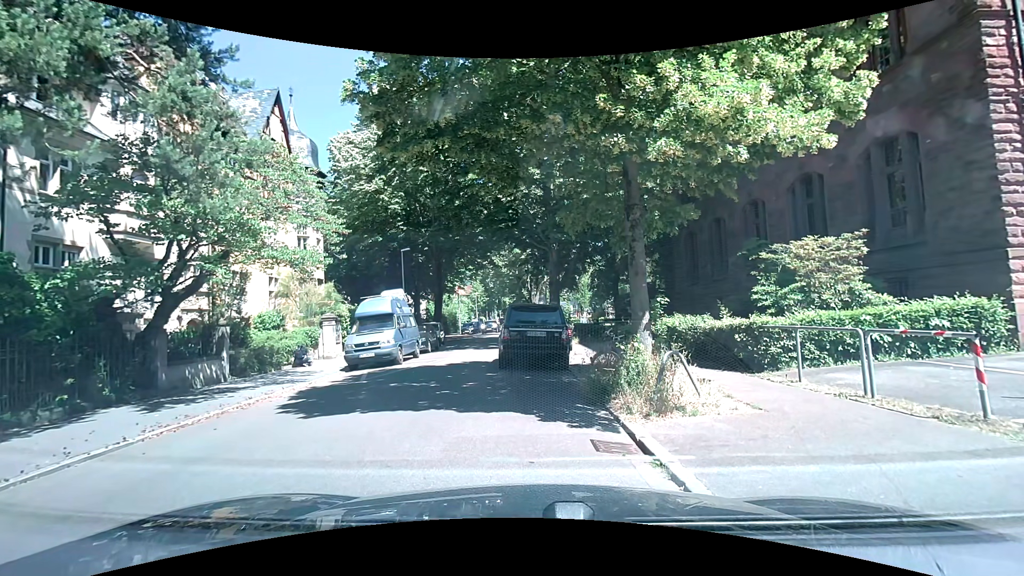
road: residential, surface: asphalt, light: Day
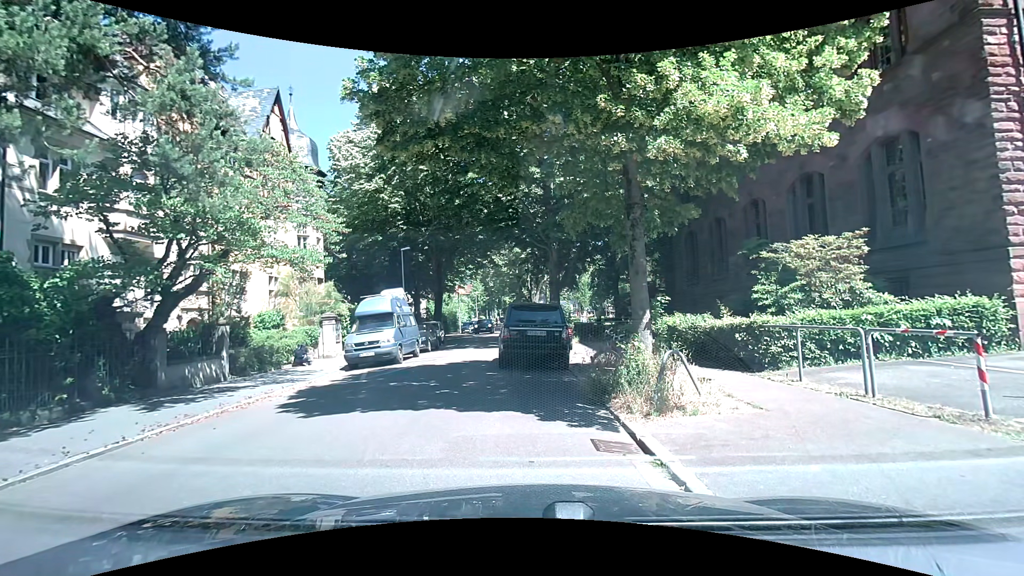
(0.0, 0.0) m; 0°
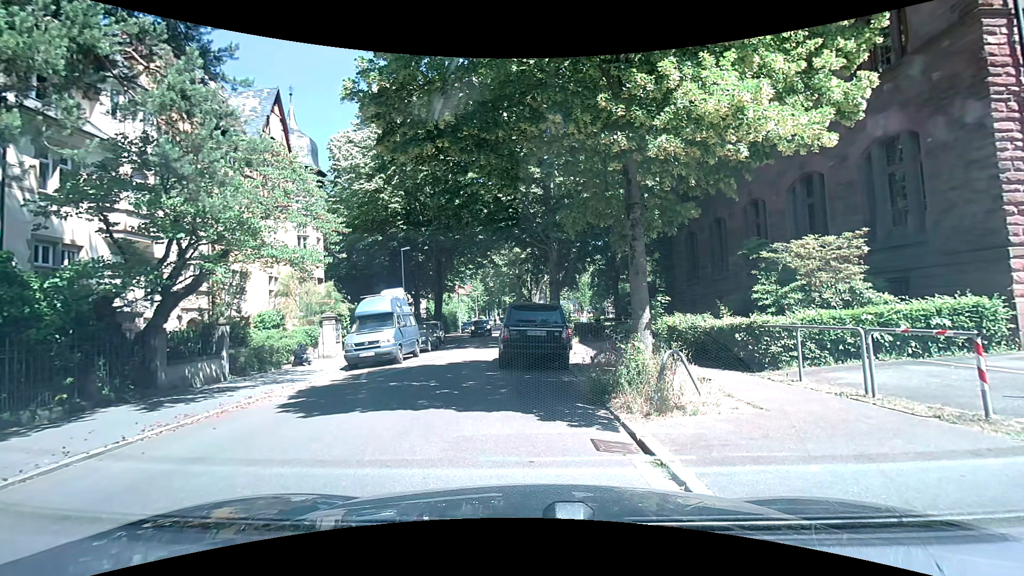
(0.0, 0.0) m; 0°
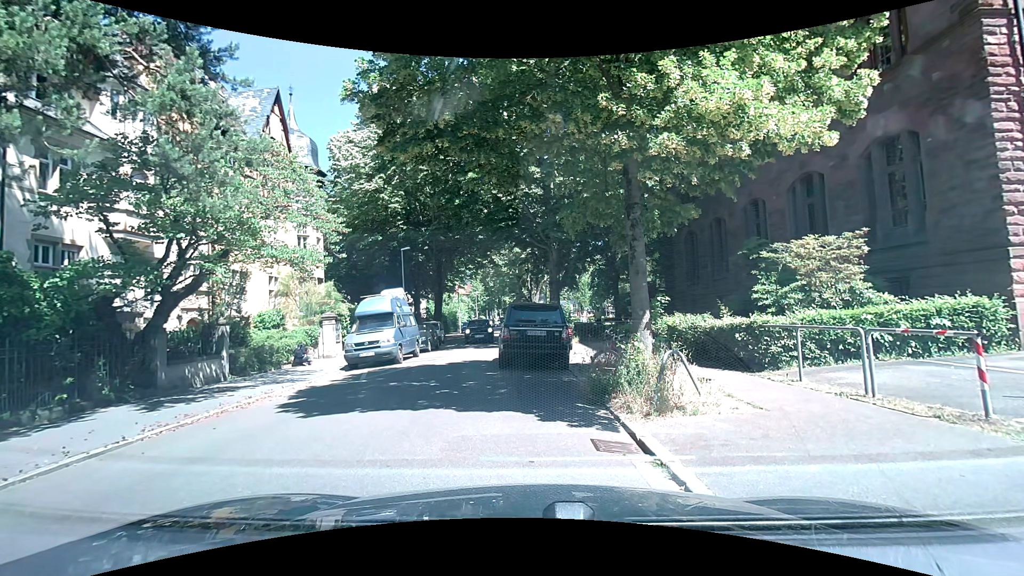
(0.0, 0.0) m; 0°
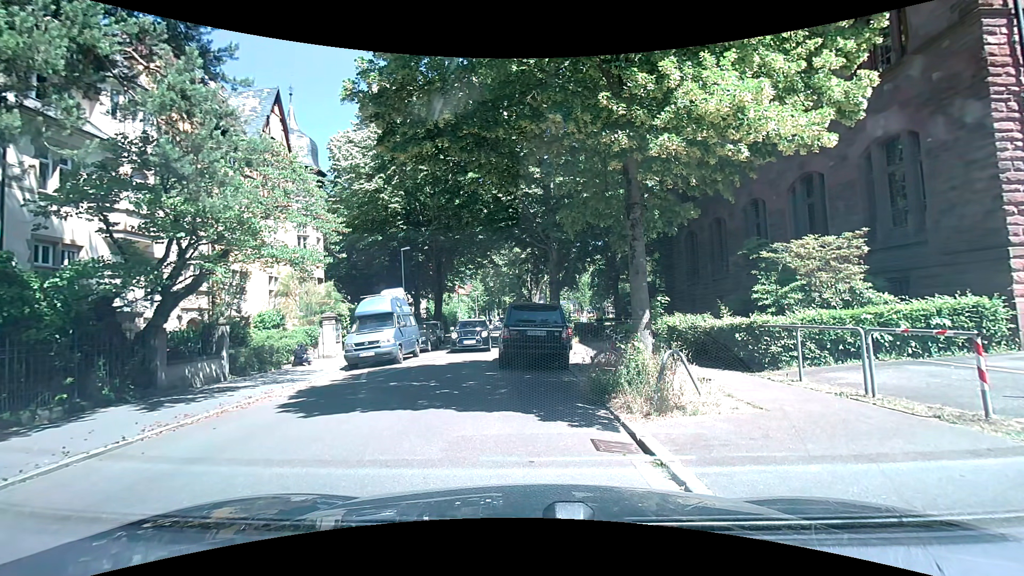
(0.0, 0.0) m; 0°
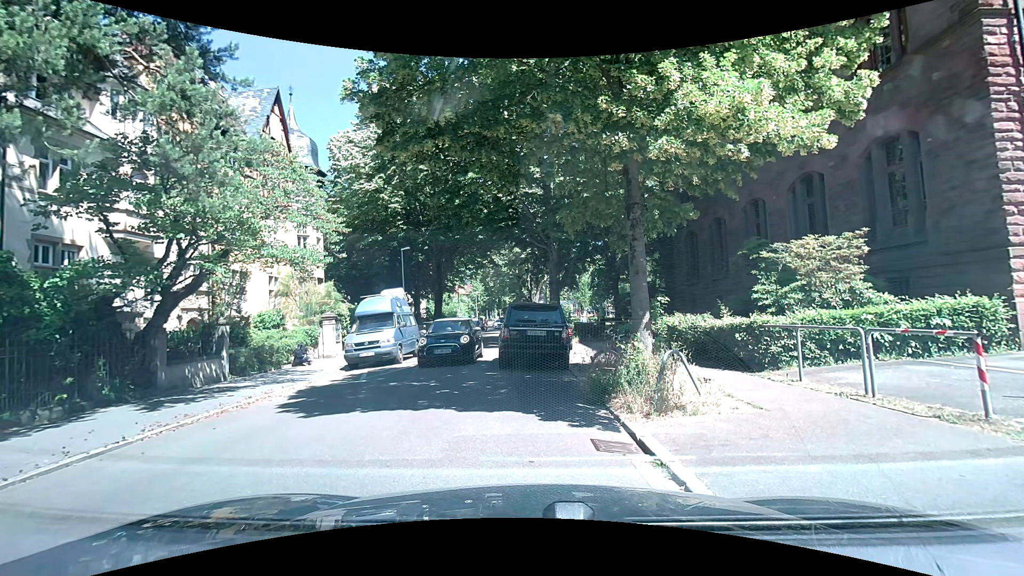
(0.0, 0.0) m; 0°
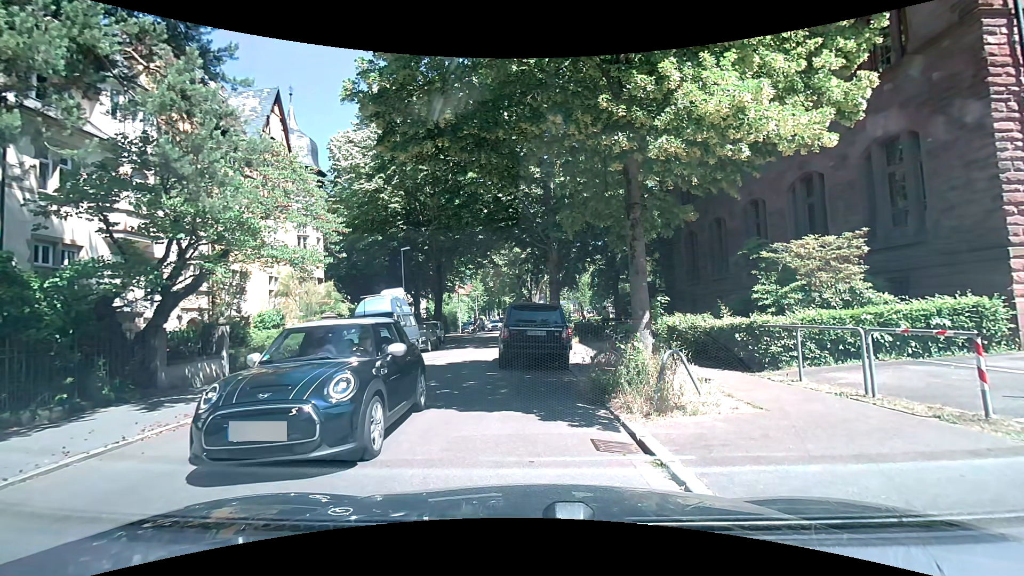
(0.0, 0.0) m; 0°
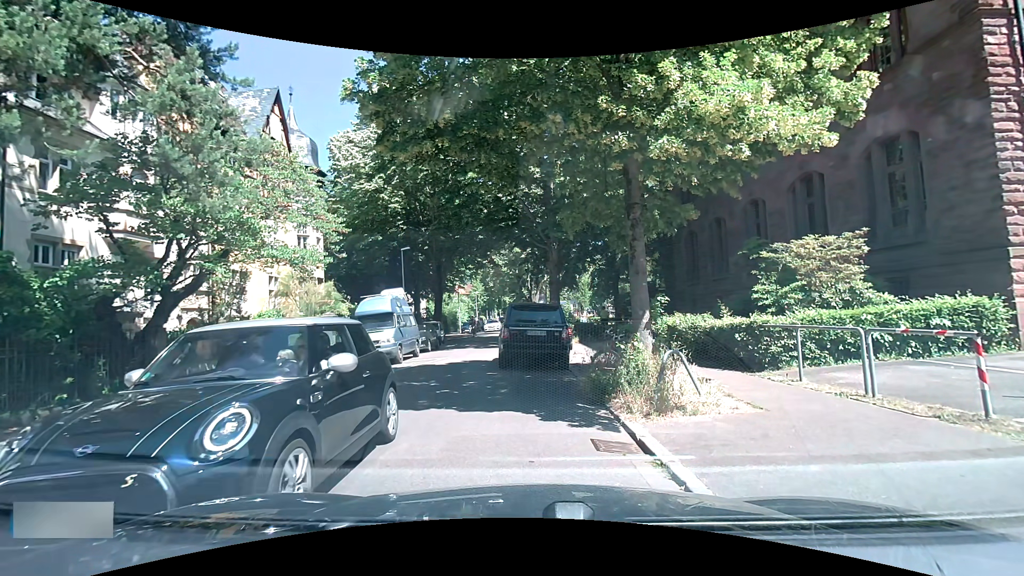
(0.0, 0.0) m; 0°
